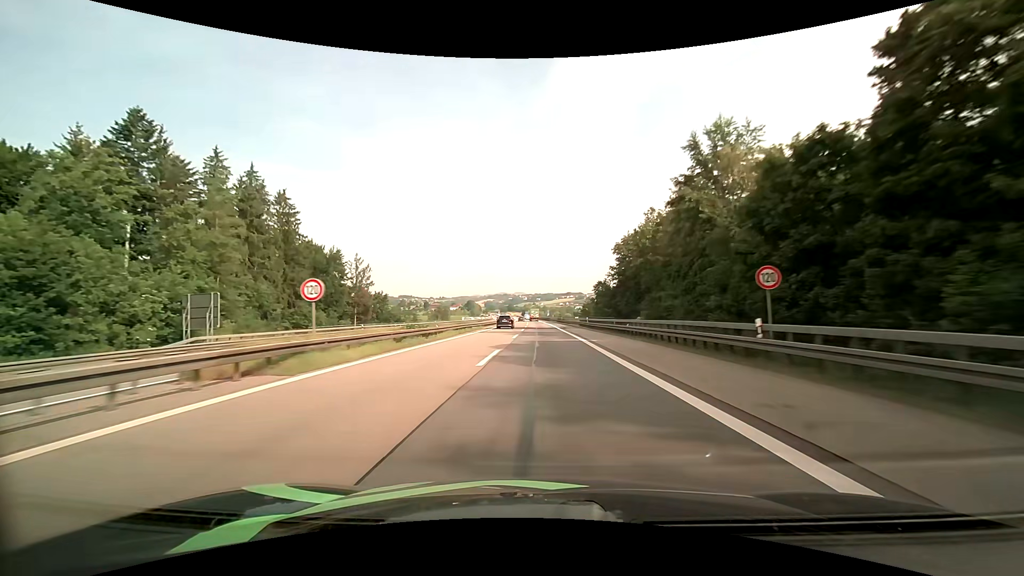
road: motorway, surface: asphalt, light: Day
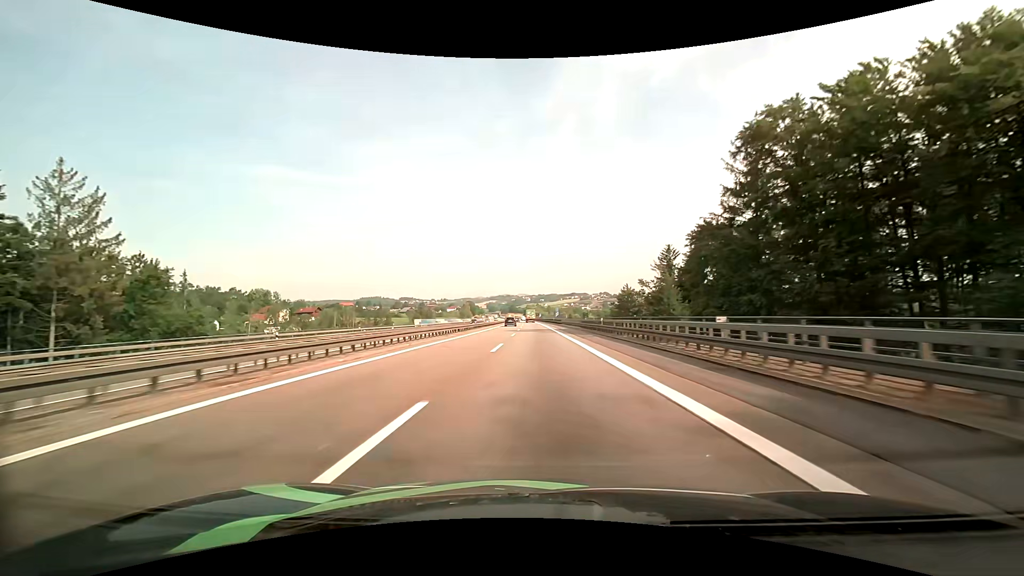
(0.0, +65.7) m; 0°
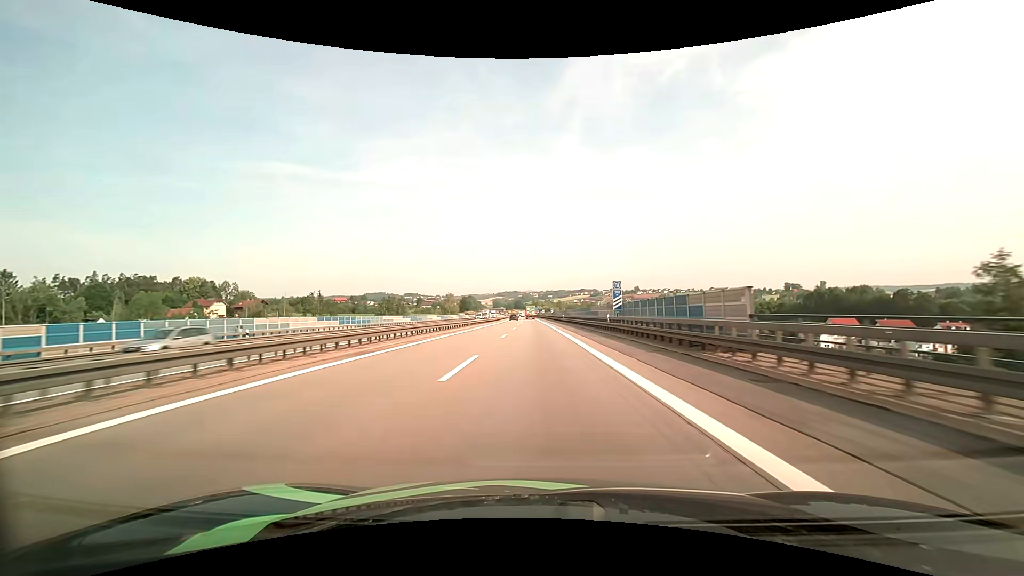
(-1.1, +81.3) m; -1°
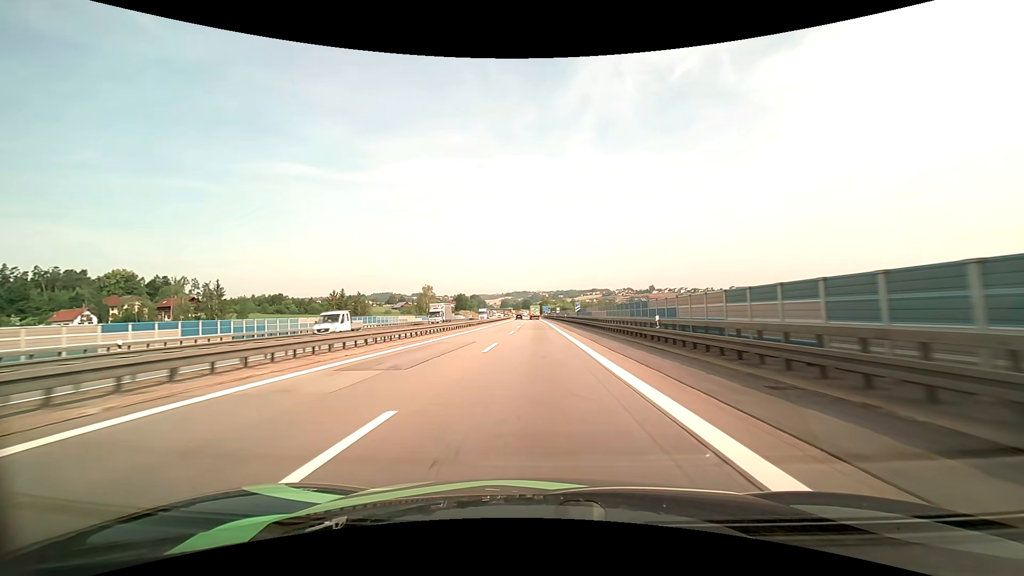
(-0.6, +63.5) m; -1°
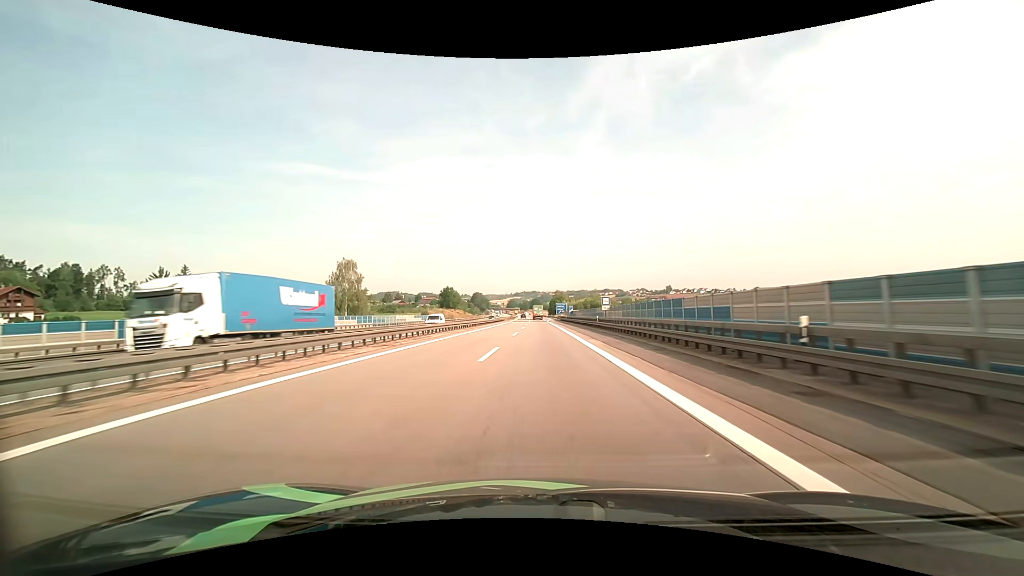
(-0.6, +76.2) m; -1°
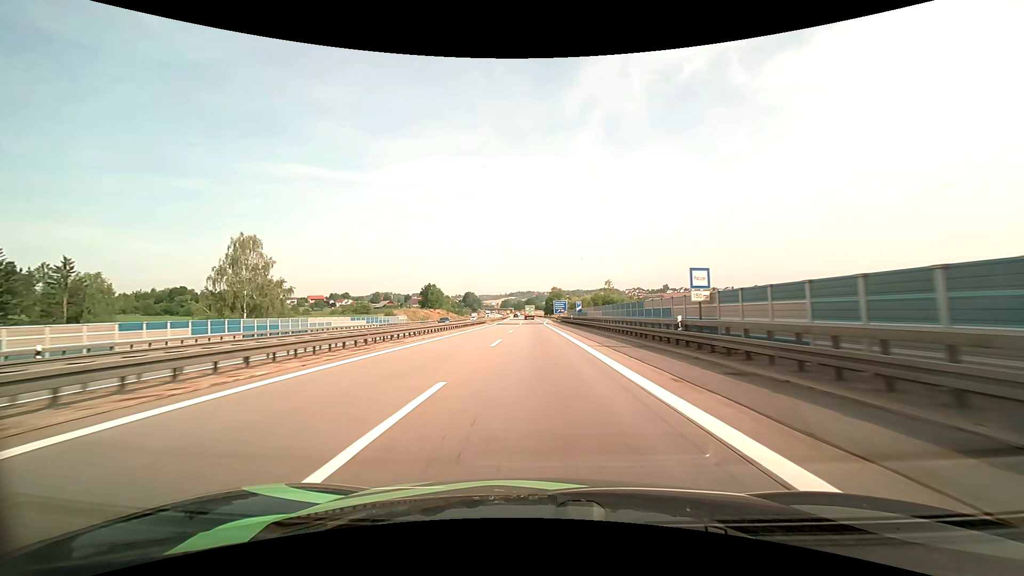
(+0.1, +29.3) m; 0°
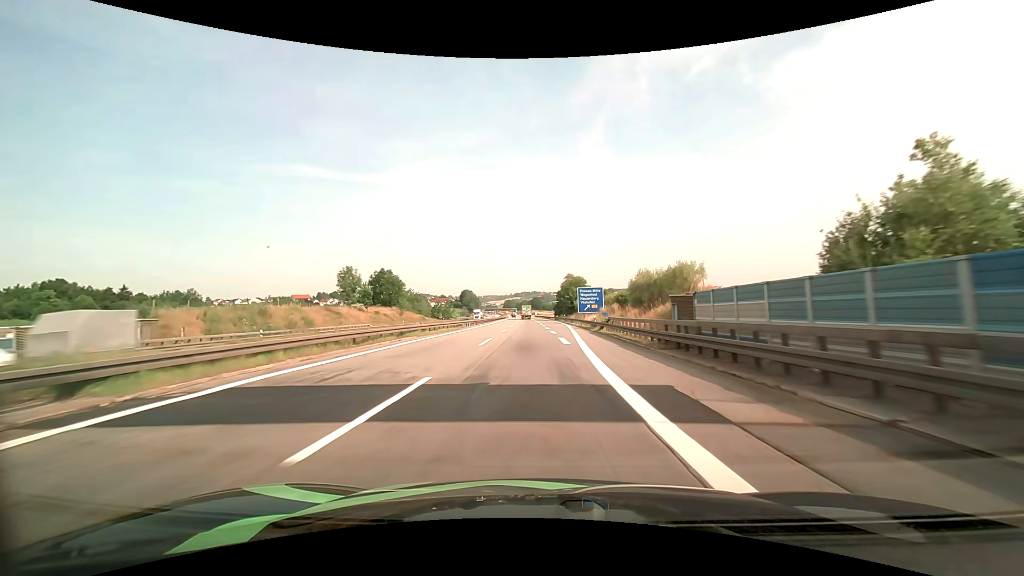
(-0.4, +71.4) m; -1°
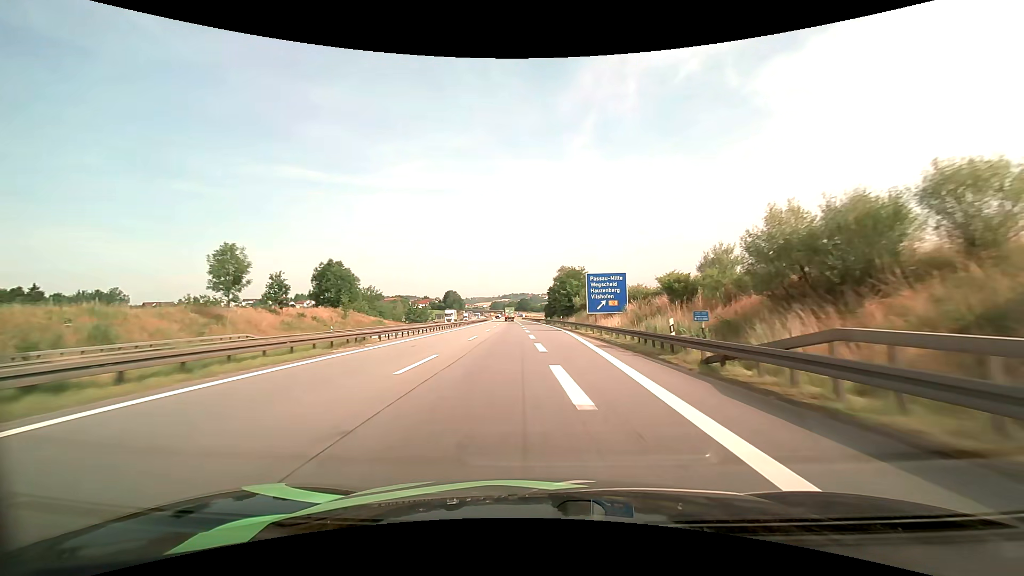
(+0.3, +27.8) m; +1°
(0, +10) (0, +20) (0, +30) (0, +40) (0, +50) (0, +60) (-1, +70) (-1, +80) (-1, +90) (-2, +100) m
